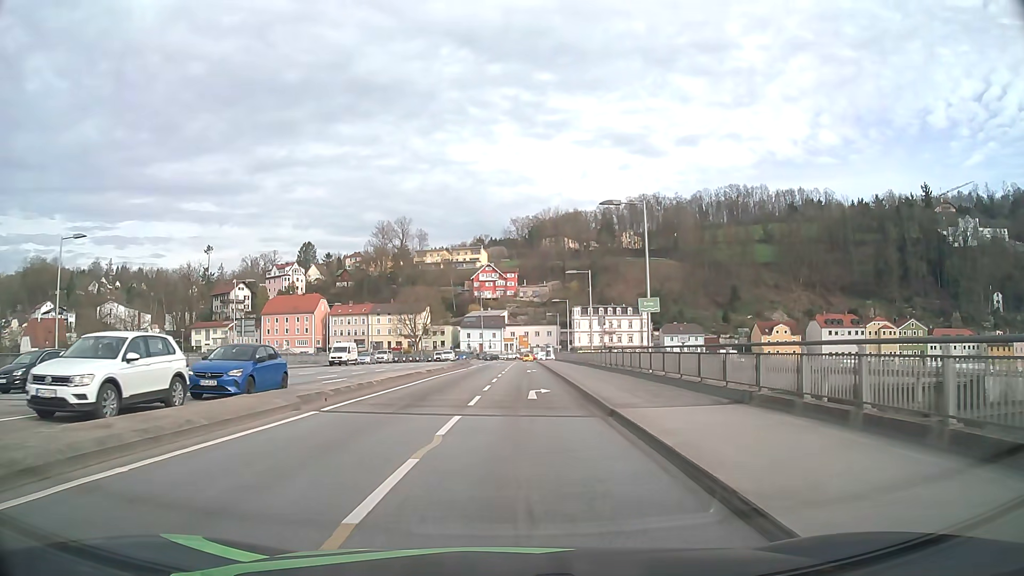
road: primary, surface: asphalt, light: Day
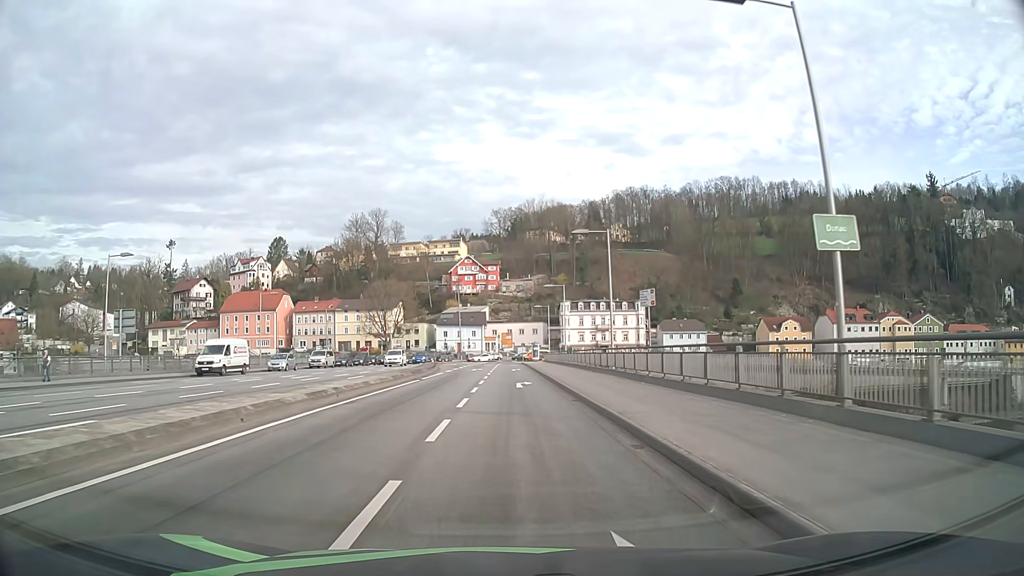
(+0.2, +18.8) m; +2°
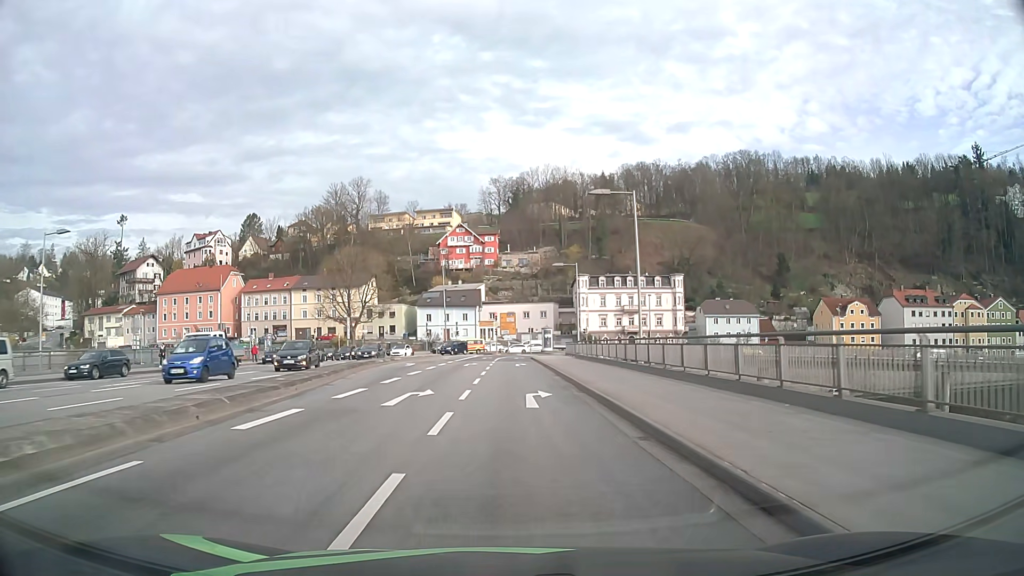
(-0.1, +36.3) m; 0°
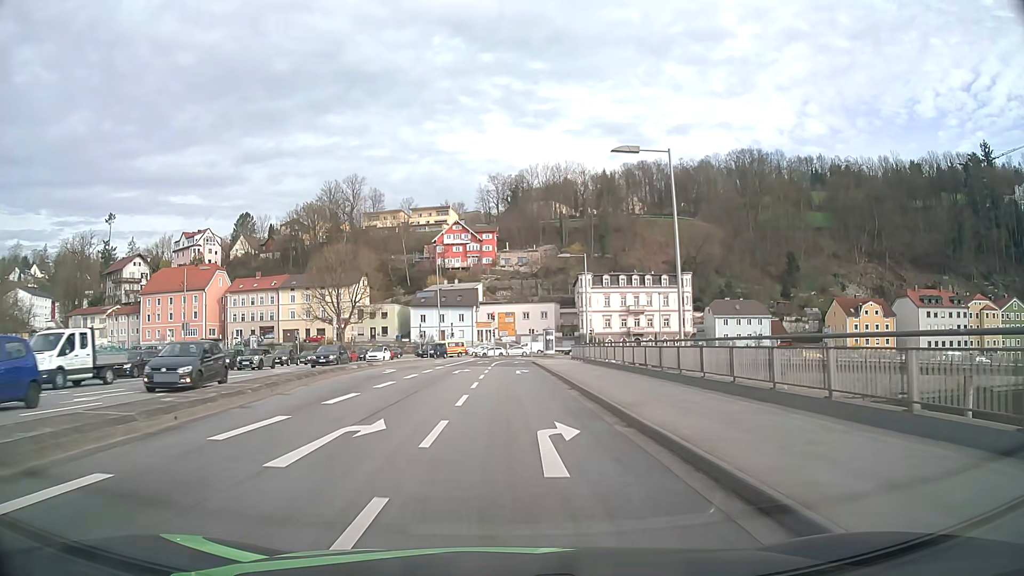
(0.0, +7.0) m; 0°
(0, +10) (0, +20) (0, +30) (0, +40) (0, +50) (+1, +60) (+4, +69) (+11, +76) (+21, +78) (+31, +79) m
